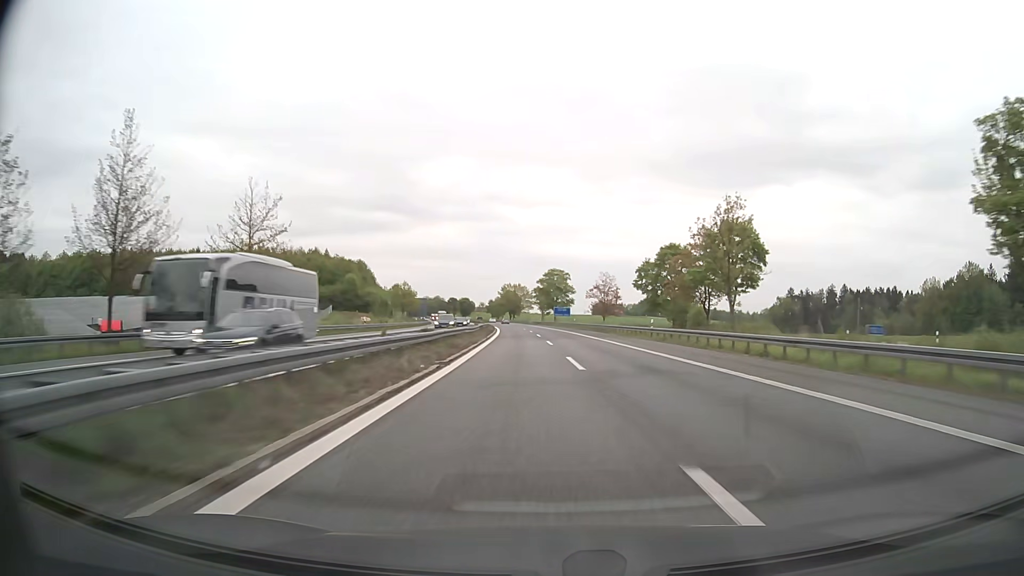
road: motorway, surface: asphalt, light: Day
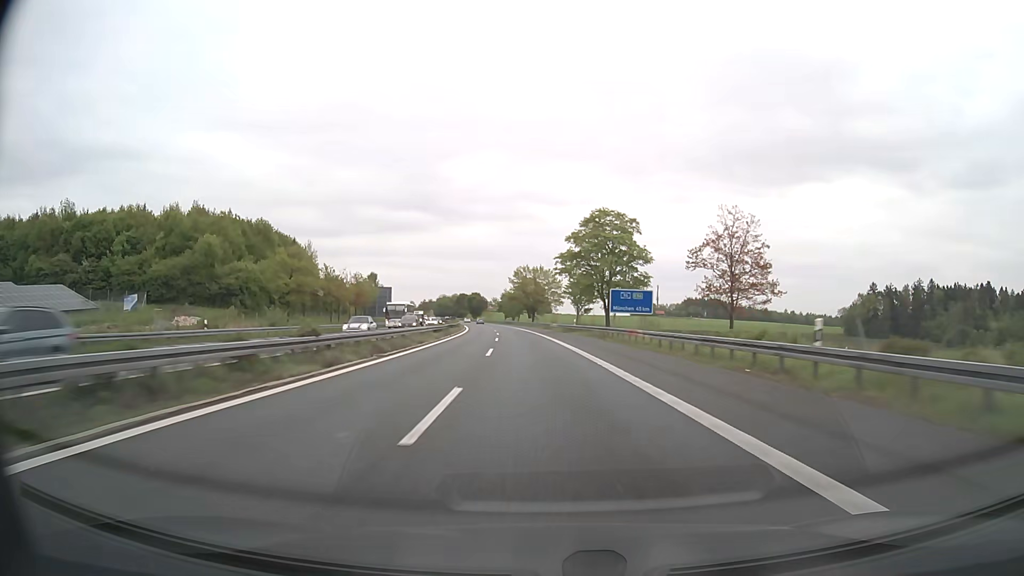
(-0.7, +82.6) m; -3°
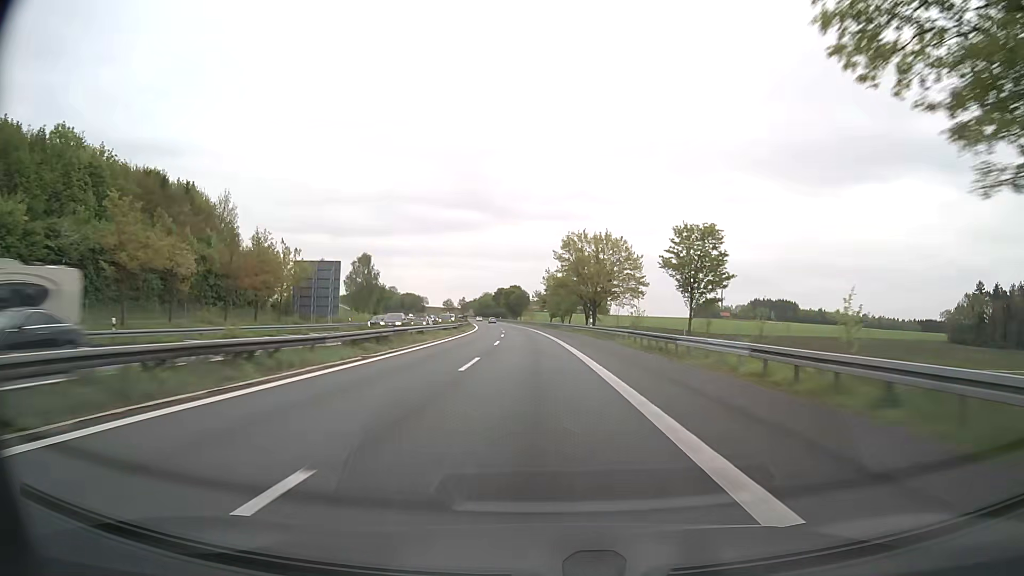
(-2.4, +61.8) m; -4°
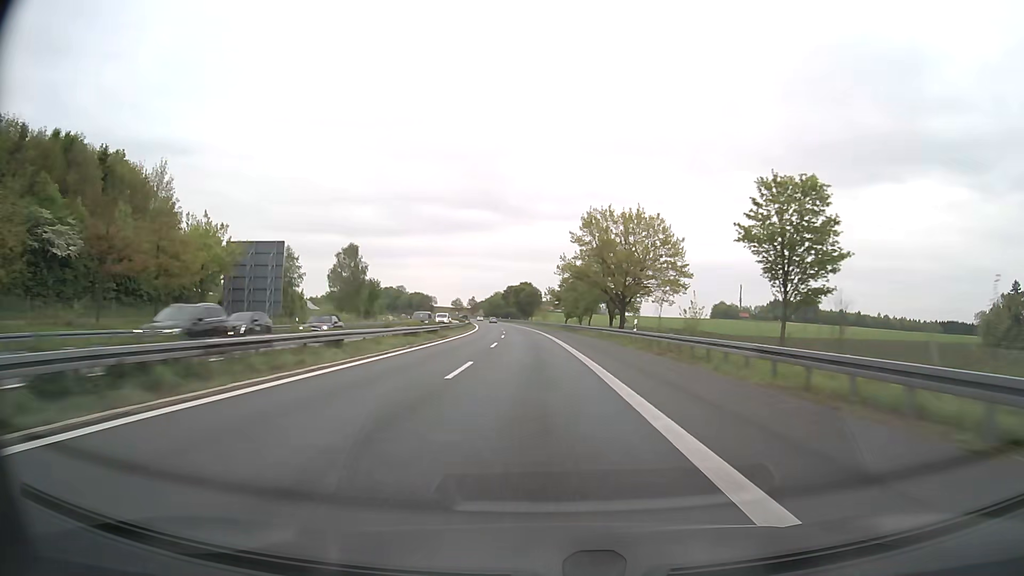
(-0.2, +20.6) m; -1°
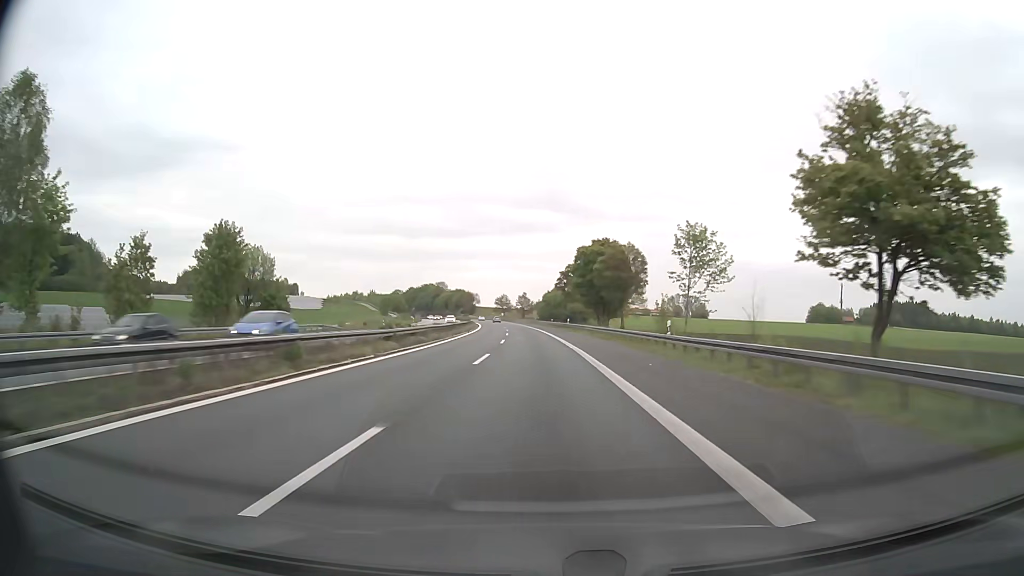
(-4.9, +103.0) m; -5°
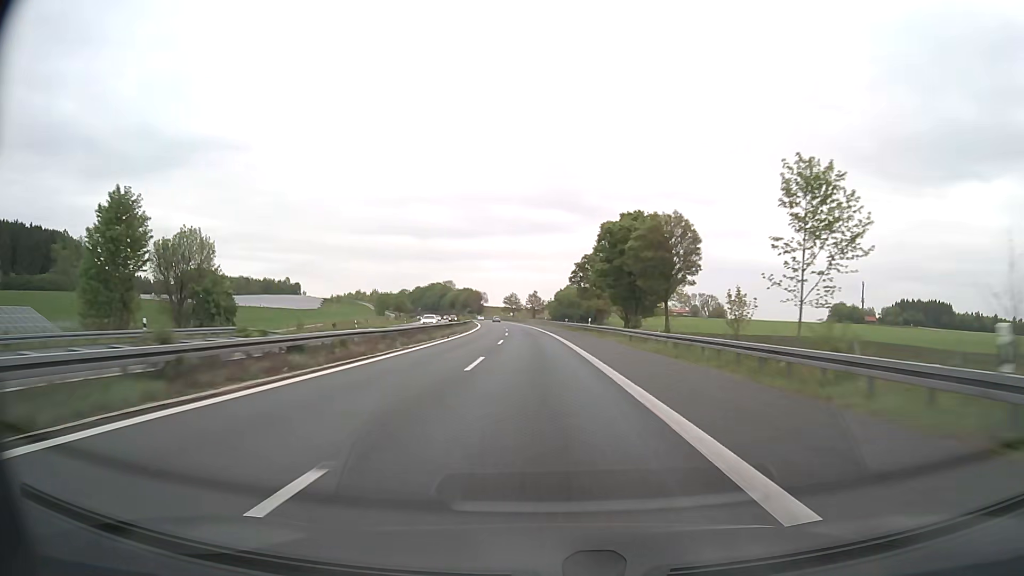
(-0.2, +20.6) m; -1°
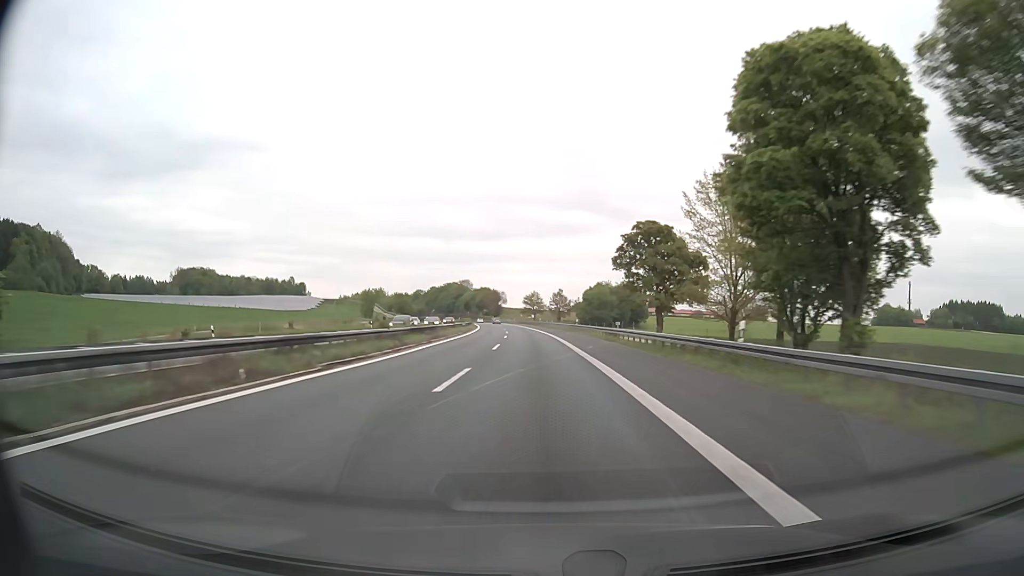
(-0.9, +41.2) m; -2°
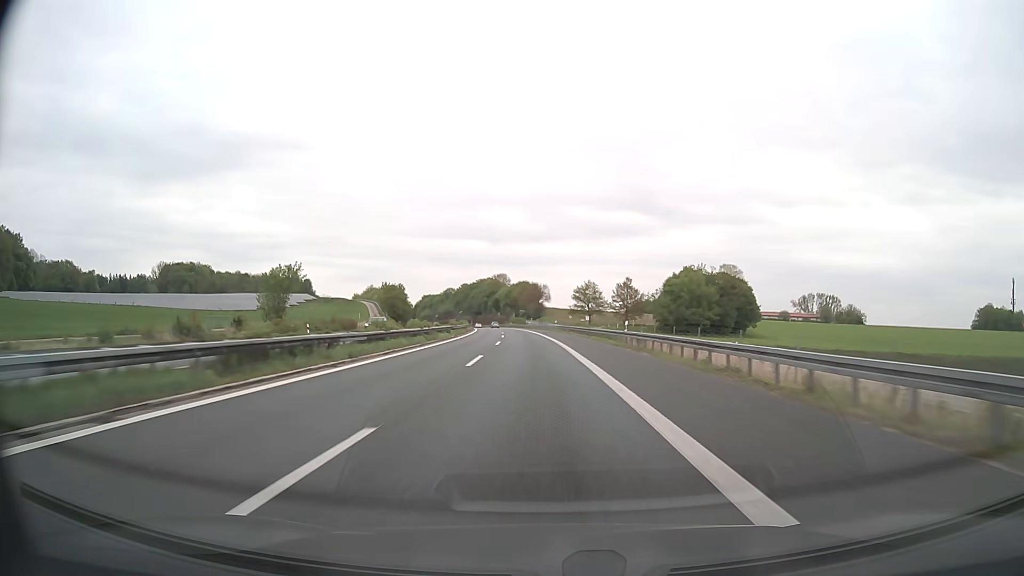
(-2.9, +82.3) m; -4°
